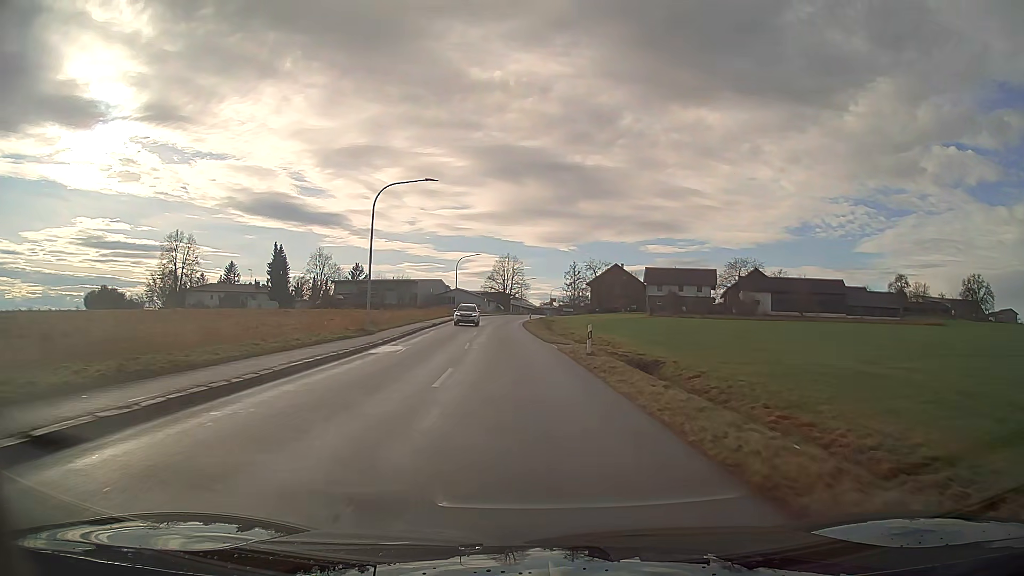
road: secondary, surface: asphalt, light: Day
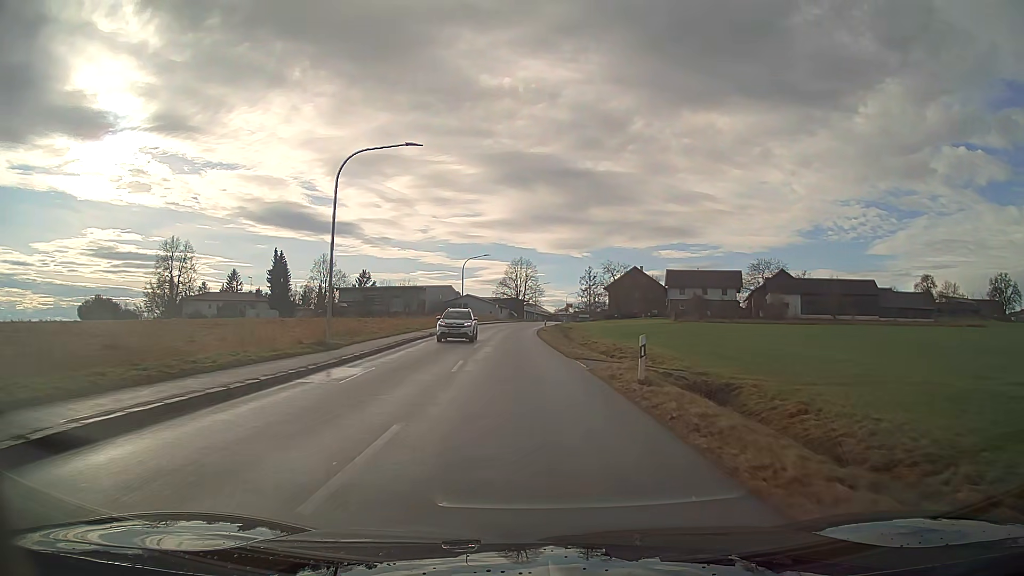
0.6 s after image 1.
(-0.1, +7.9) m; -1°
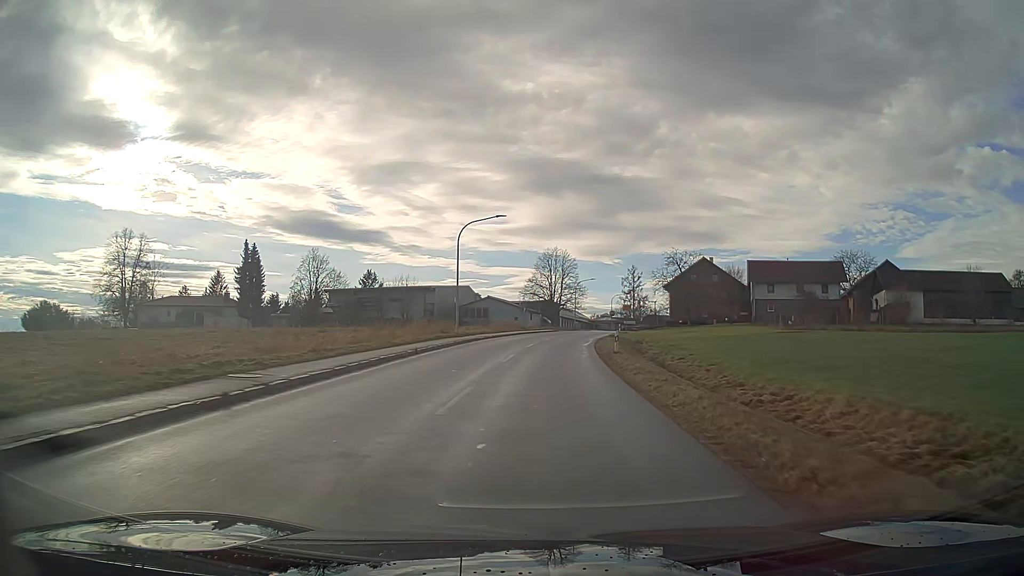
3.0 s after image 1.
(-0.9, +31.2) m; -2°
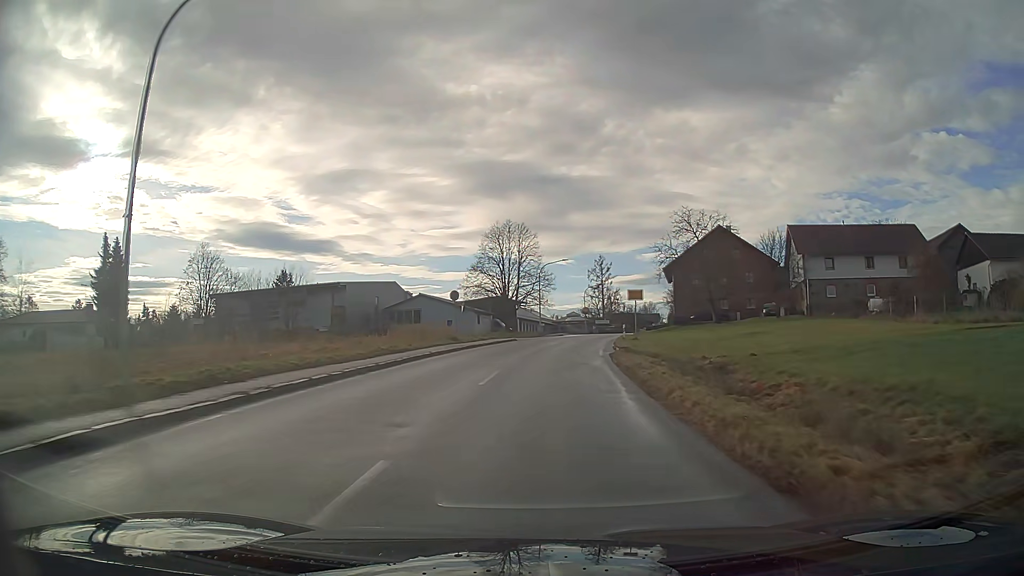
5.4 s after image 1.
(+0.9, +31.2) m; +4°
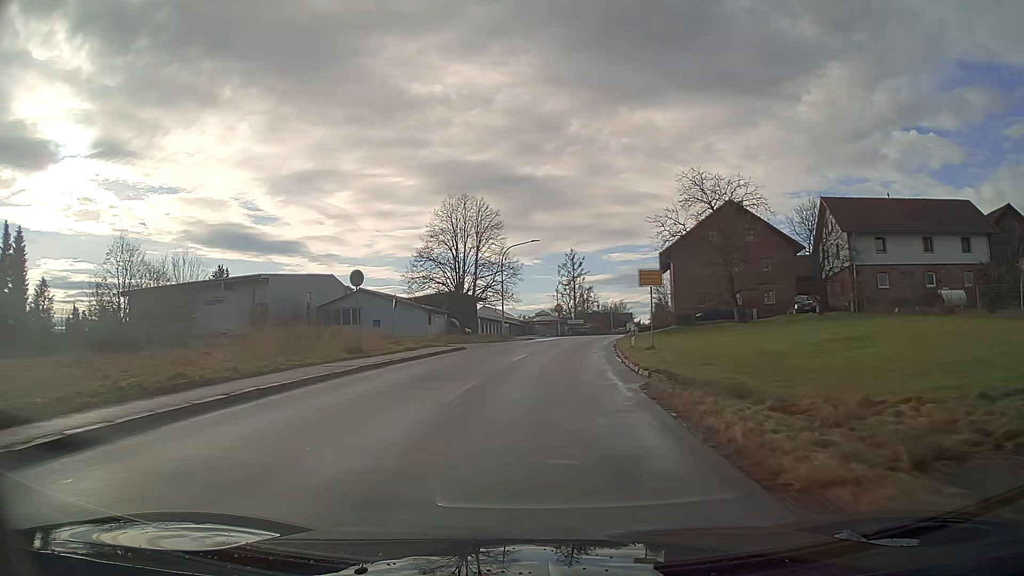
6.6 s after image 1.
(+0.4, +15.6) m; +3°
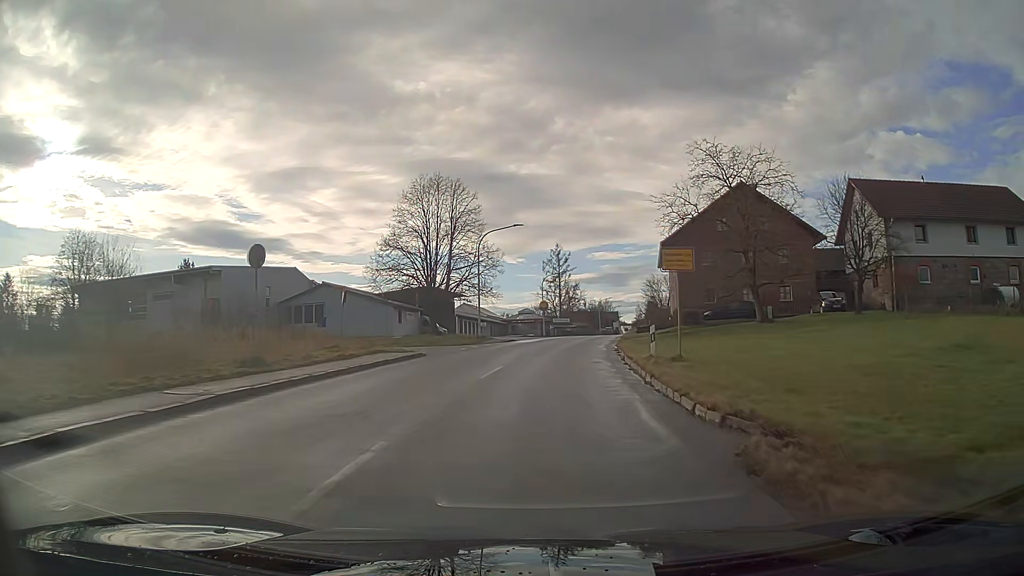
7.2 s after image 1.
(+0.1, +7.6) m; +1°
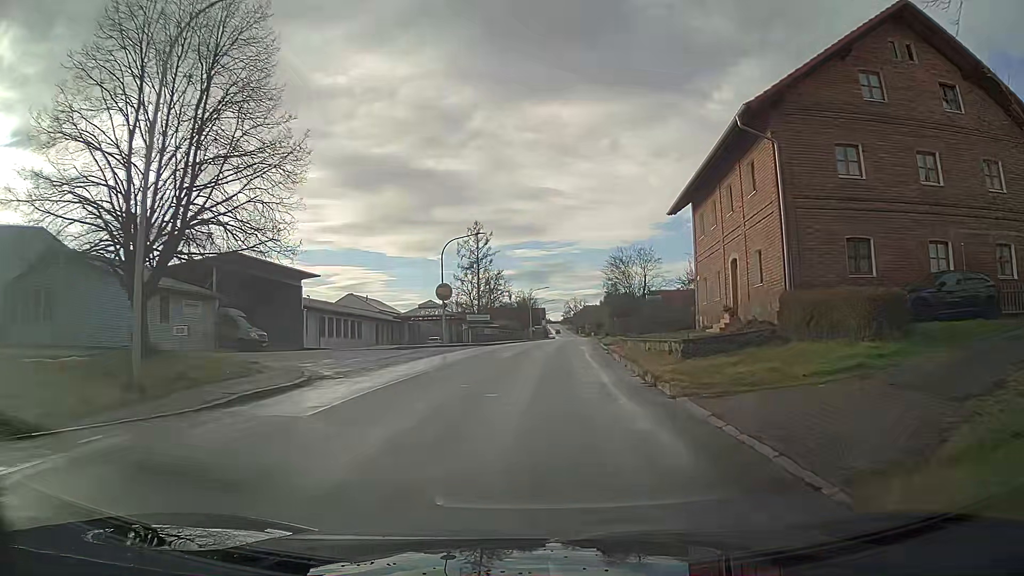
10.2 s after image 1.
(+1.8, +32.4) m; +7°
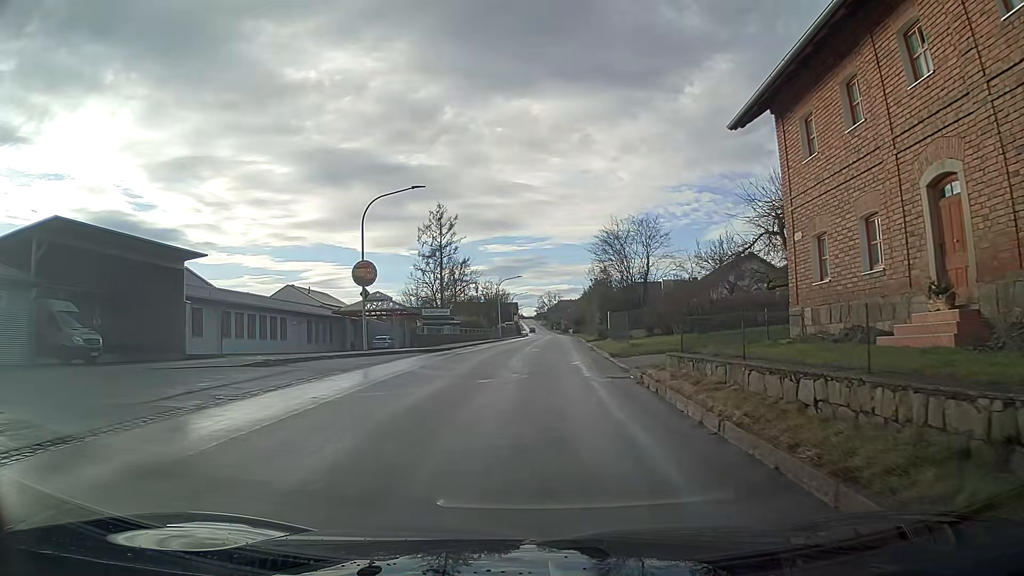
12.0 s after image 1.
(+0.3, +14.3) m; +2°
